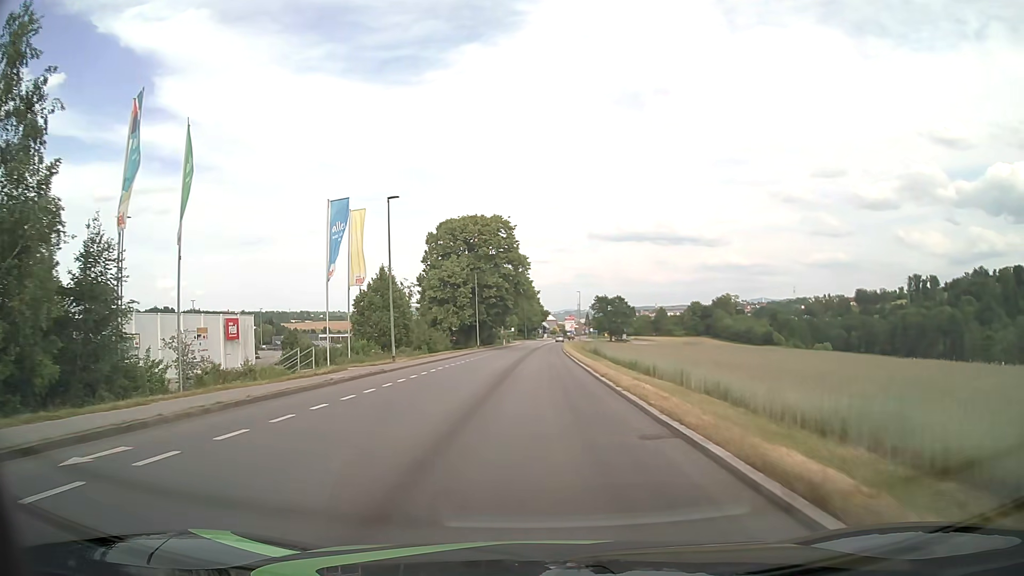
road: tertiary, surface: asphalt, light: Day
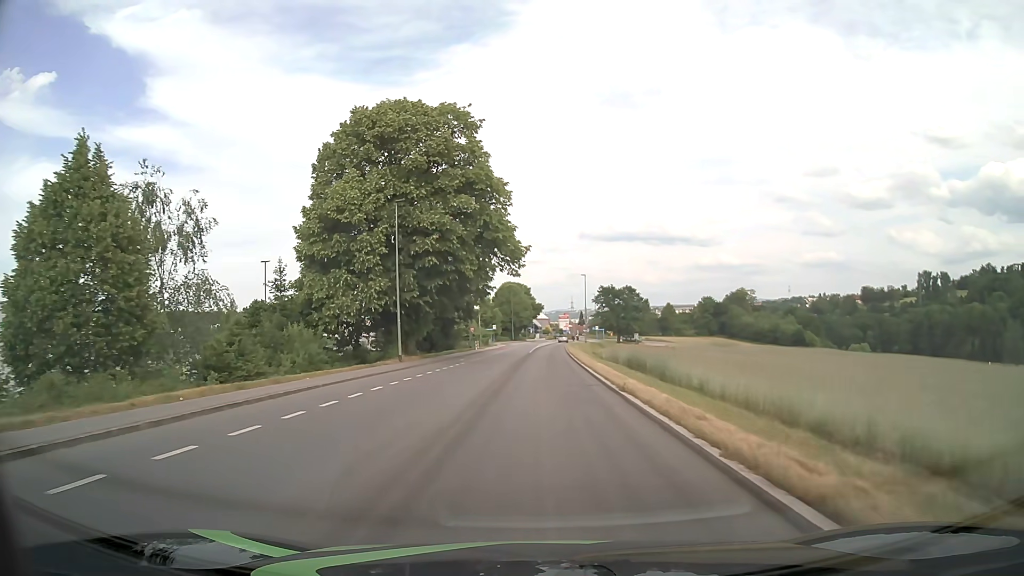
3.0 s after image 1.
(+0.2, +37.7) m; +1°
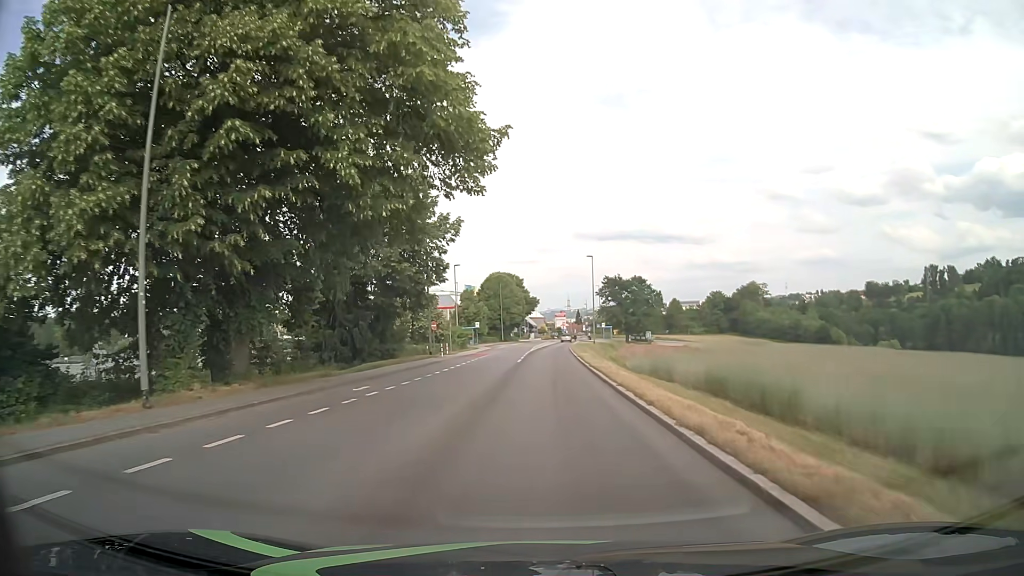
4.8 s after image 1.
(+0.1, +22.8) m; +1°
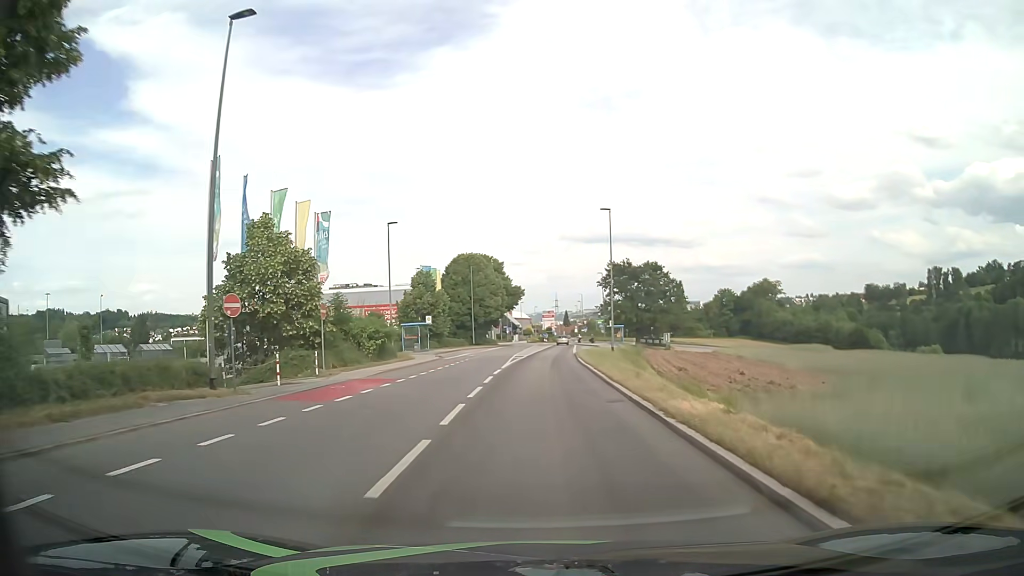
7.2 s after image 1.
(+0.2, +30.4) m; +1°
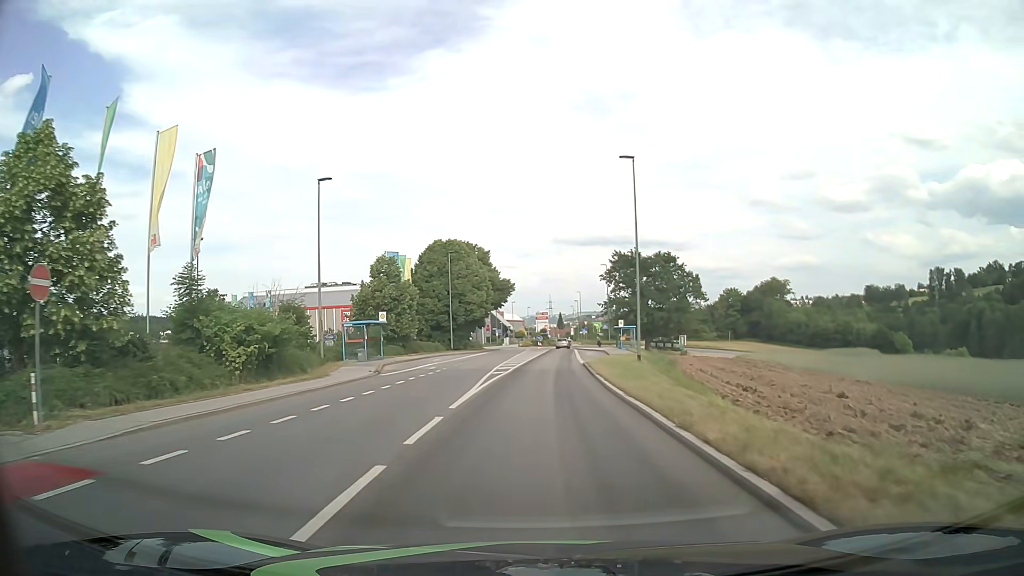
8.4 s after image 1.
(+0.1, +15.2) m; +1°
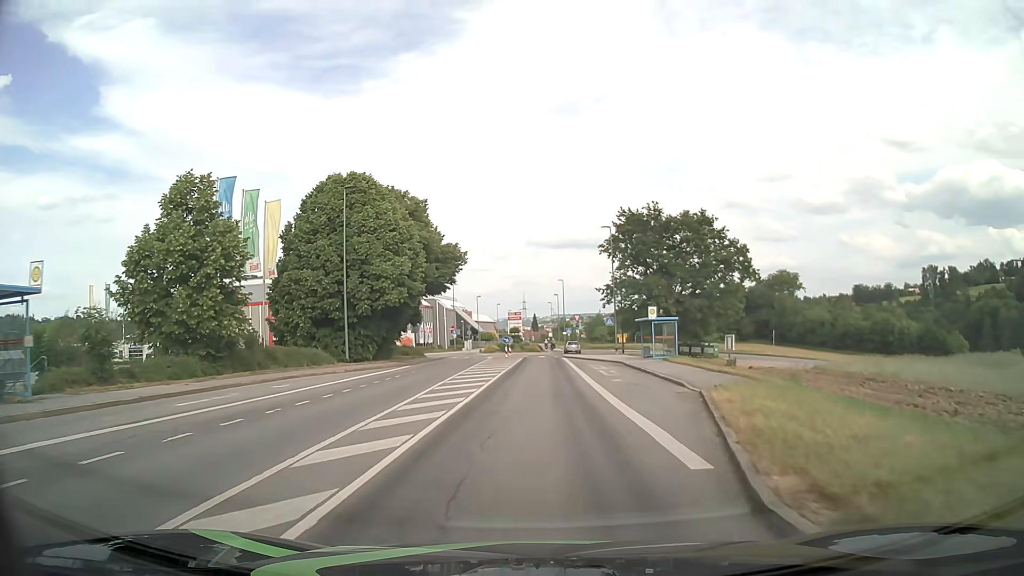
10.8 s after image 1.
(+0.5, +30.2) m; +2°
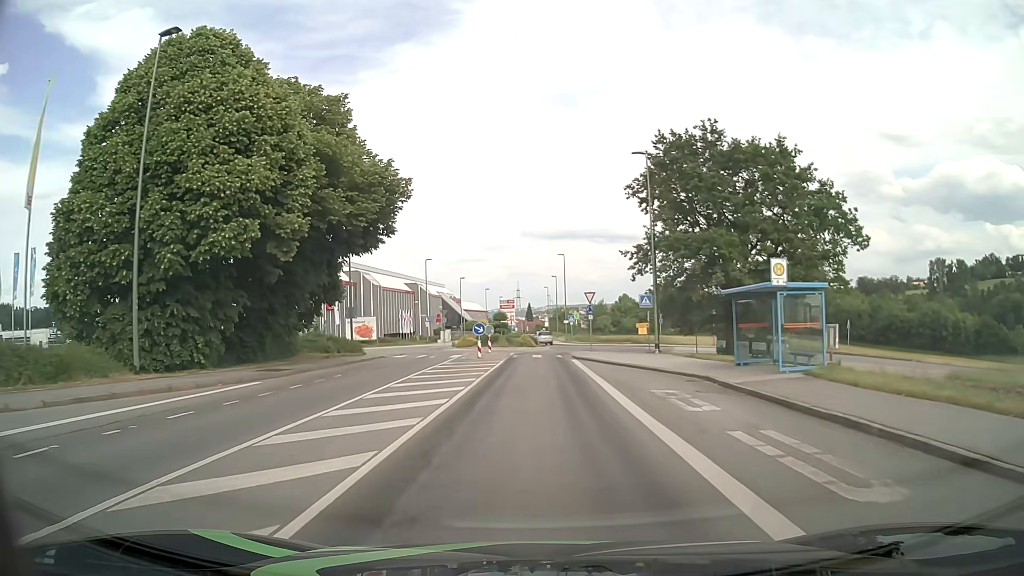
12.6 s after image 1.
(0.0, +20.2) m; 0°
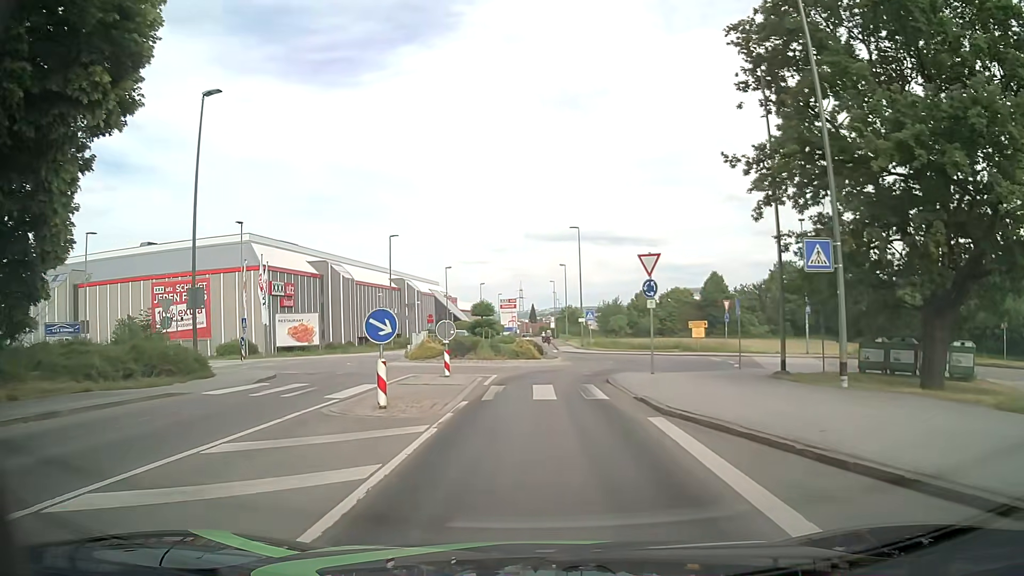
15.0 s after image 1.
(-0.1, +20.9) m; -1°
(0, +10) (0, +20) (+4, +29) (+5, +39) (+2, +48) (0, +58) (0, +68) (0, +78) (0, +88) (0, +98) m
